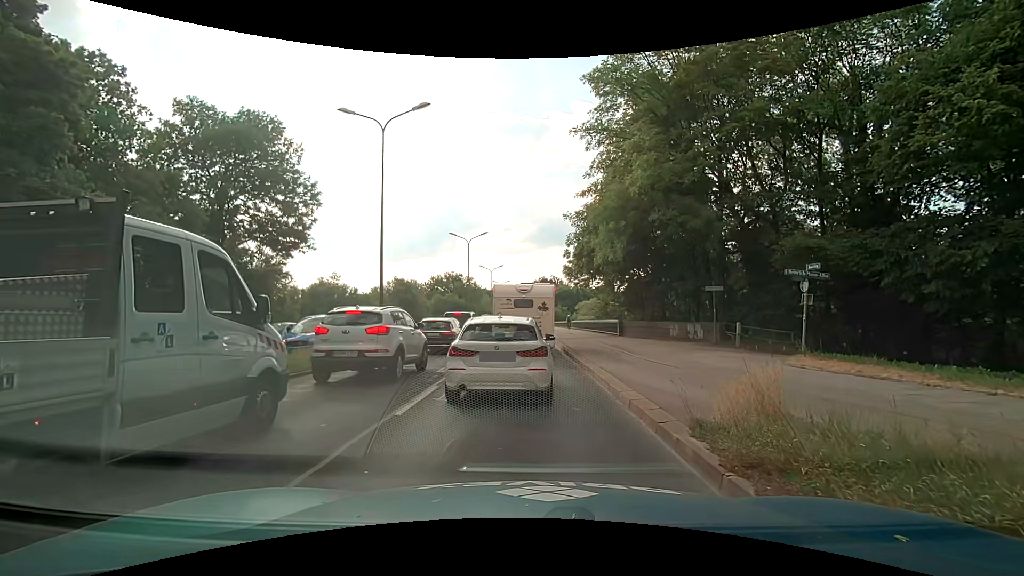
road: trunk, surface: asphalt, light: Day
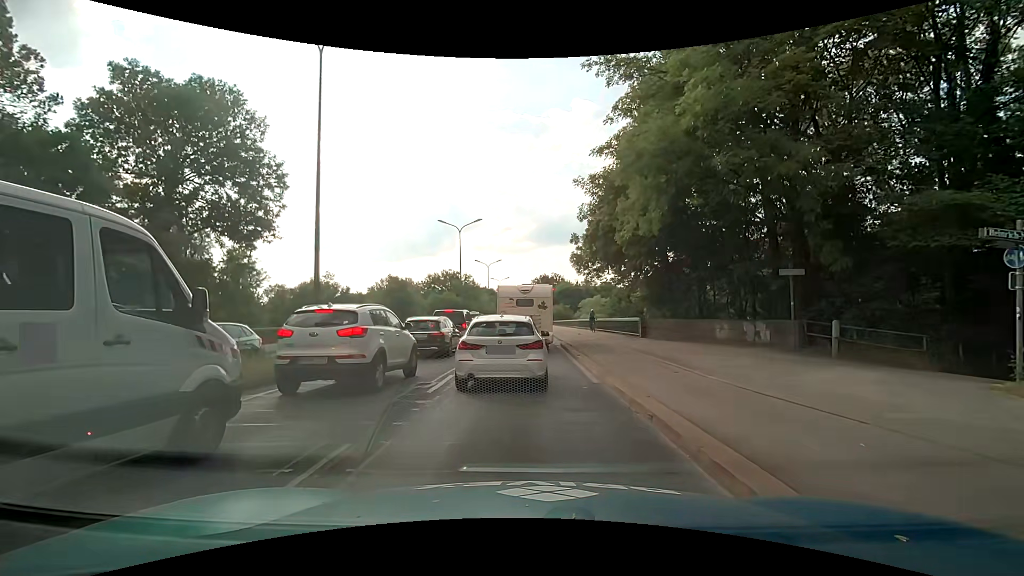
(+0.1, +6.8) m; -1°
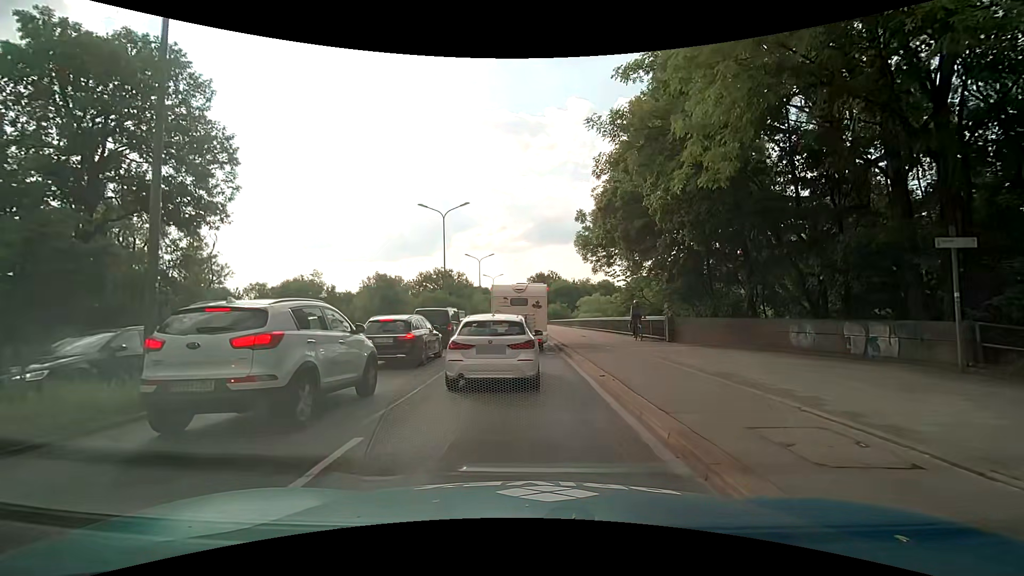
(+0.3, +6.3) m; +2°
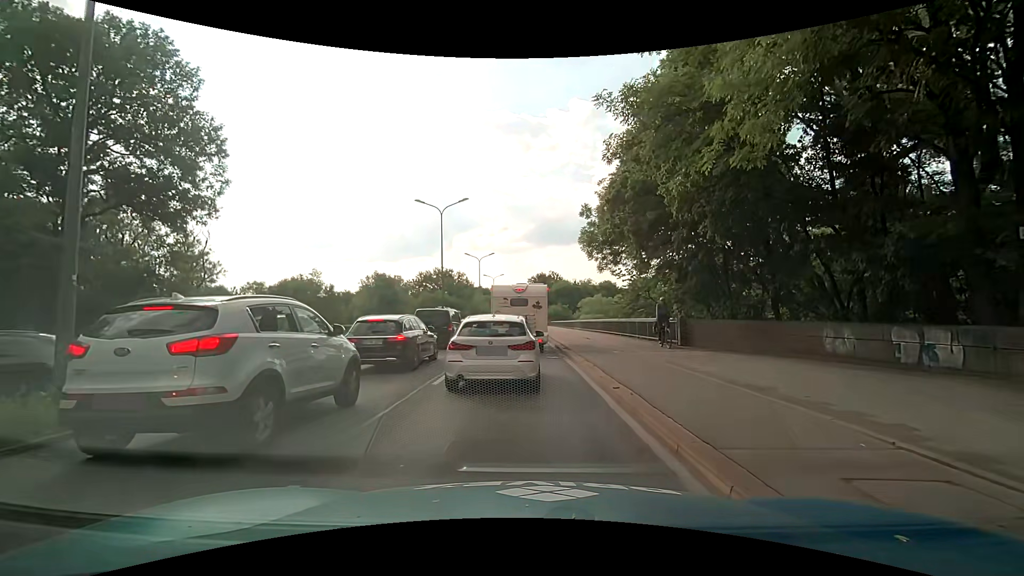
(0.0, +1.6) m; -1°
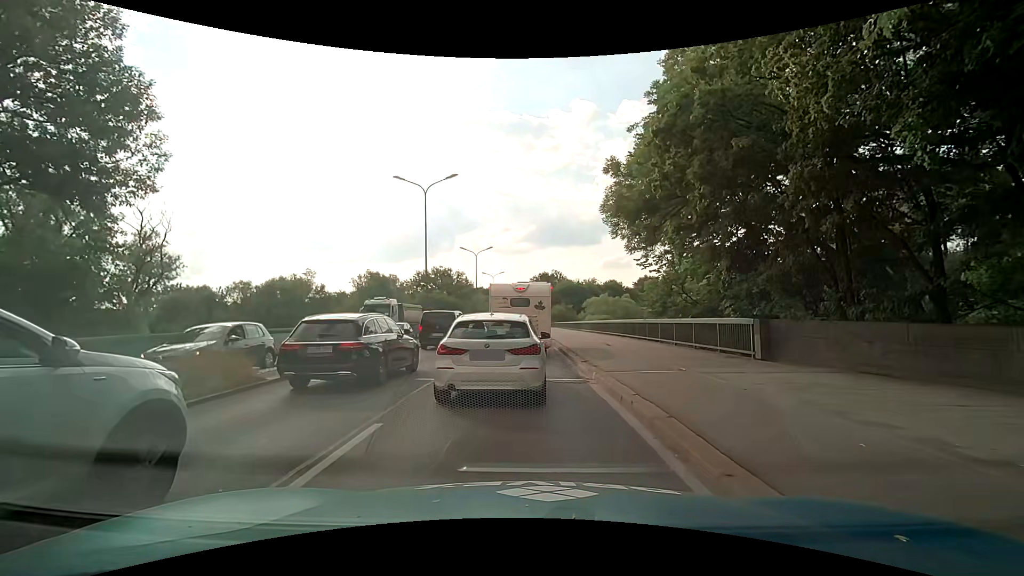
(+0.1, +6.7) m; 0°
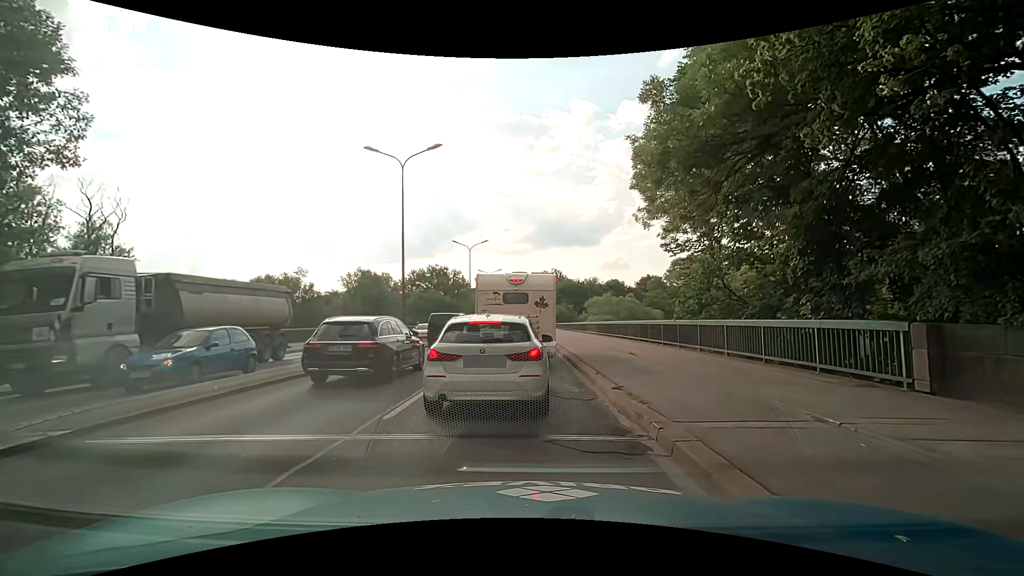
(+0.1, +5.5) m; -1°
